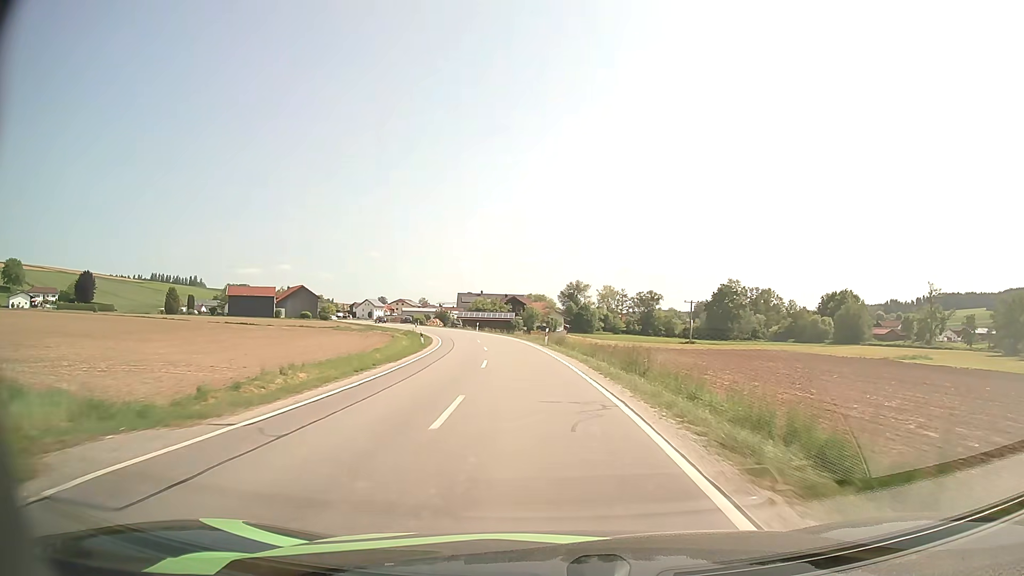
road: secondary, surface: asphalt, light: Day
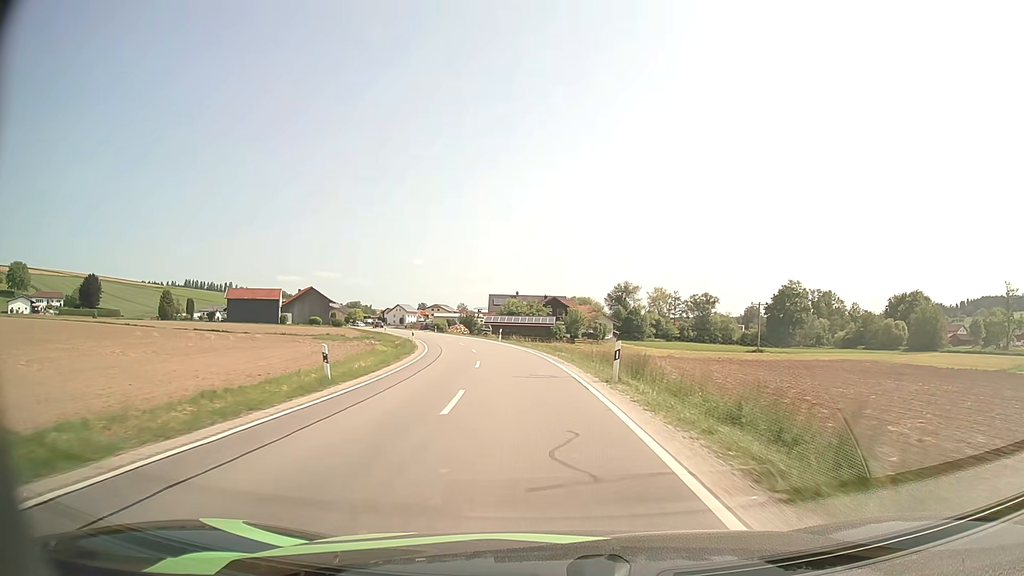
(-0.6, +22.5) m; -4°
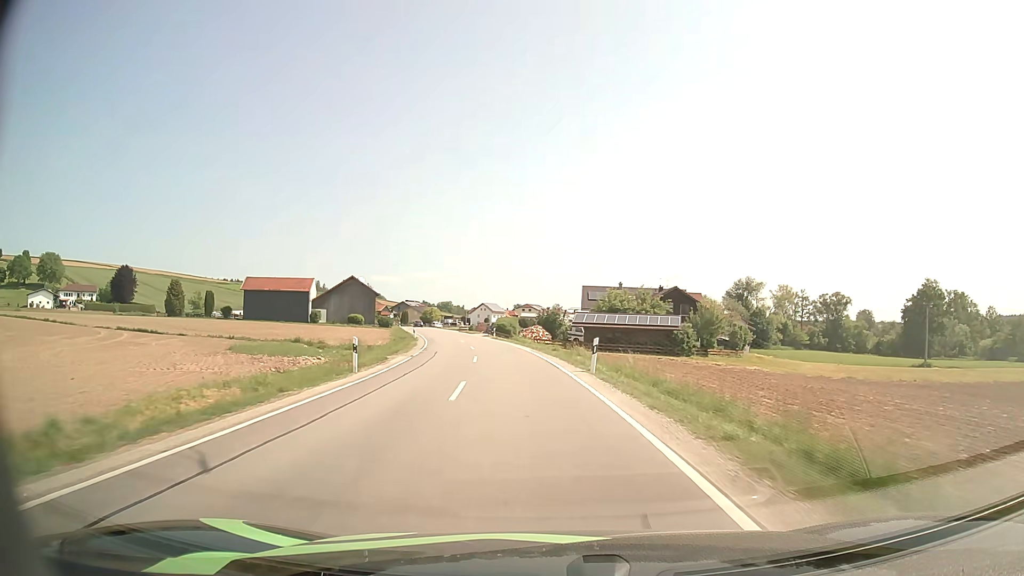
(-2.2, +34.5) m; -8°
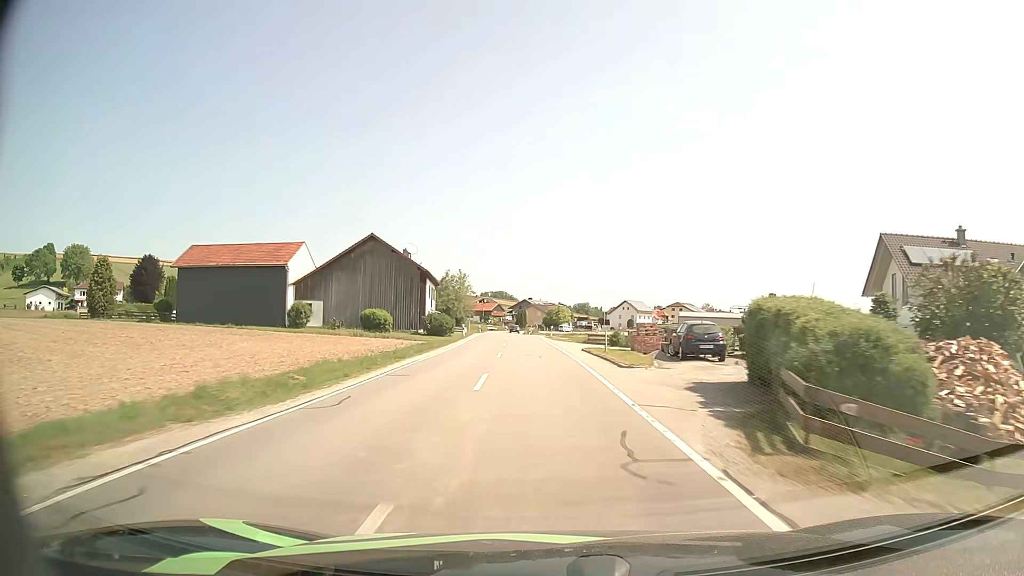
(-7.2, +59.0) m; -12°
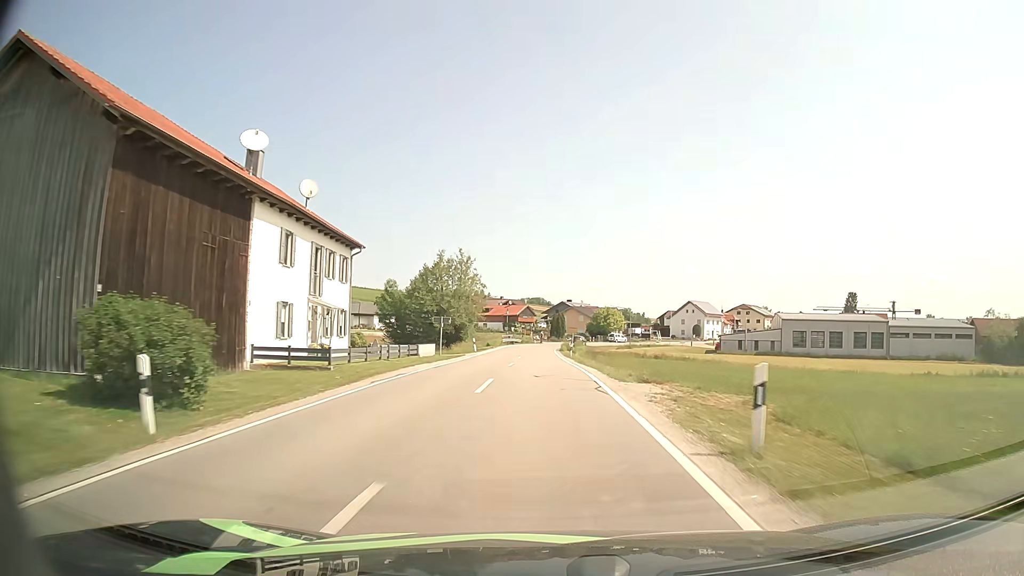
(-1.6, +46.9) m; -3°
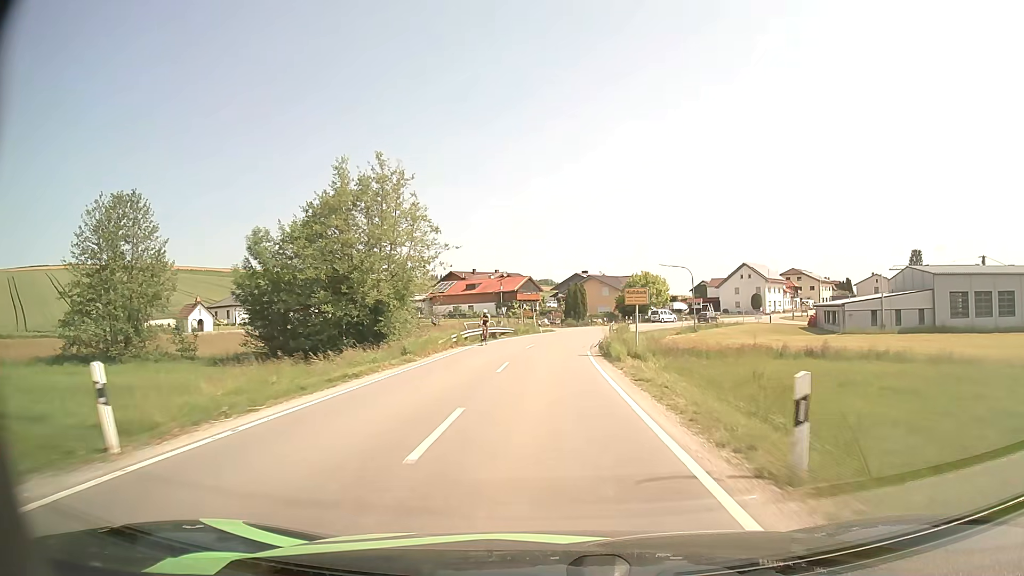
(-0.5, +43.2) m; -1°
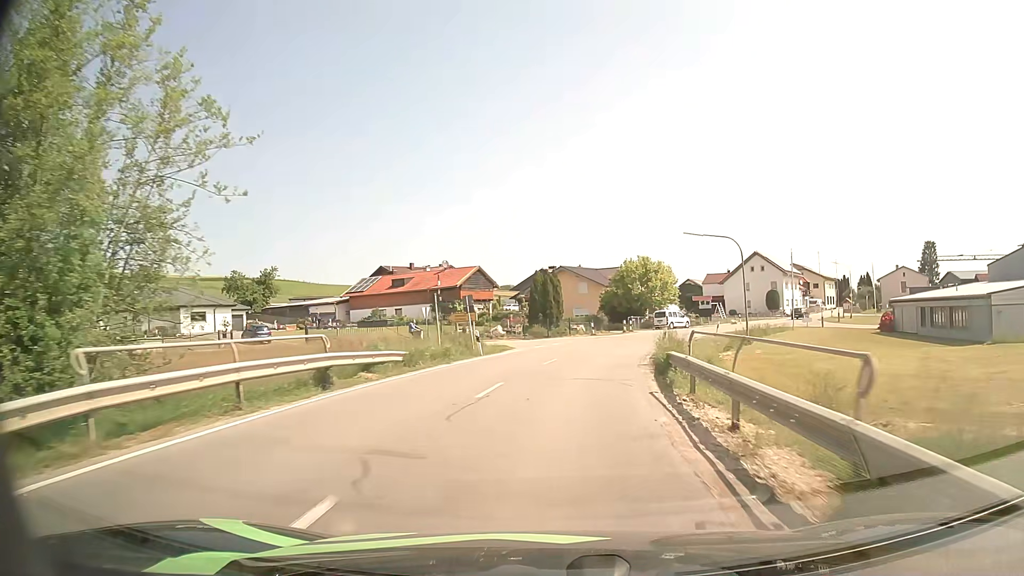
(+0.4, +28.7) m; +3°
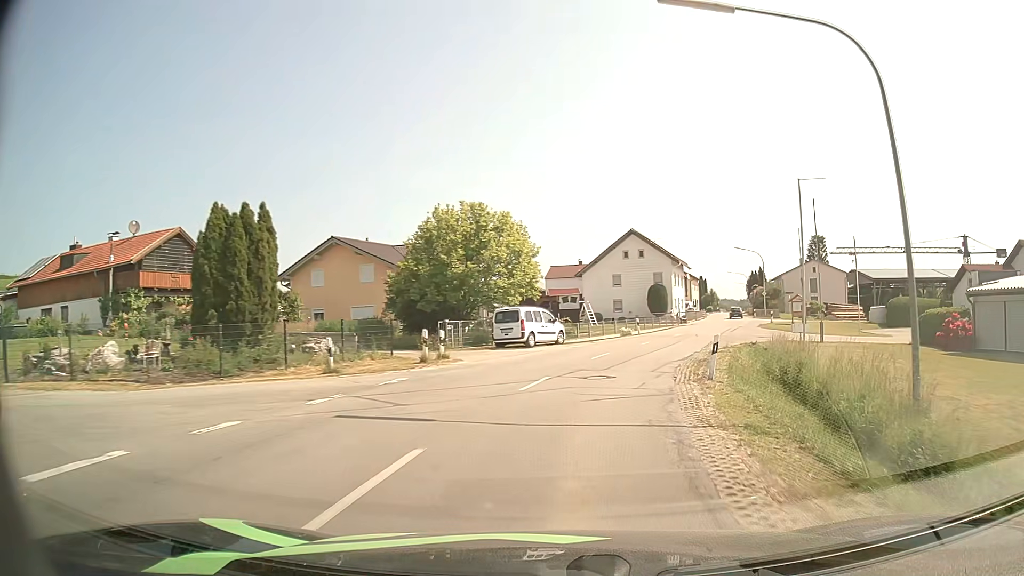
(+3.5, +32.9) m; +15°
(+1, +10) (+3, +20) (+6, +29) (+9, +39) (+12, +48) (+16, +58) (+19, +67) (+22, +76) (+25, +86) (+28, +96) m
